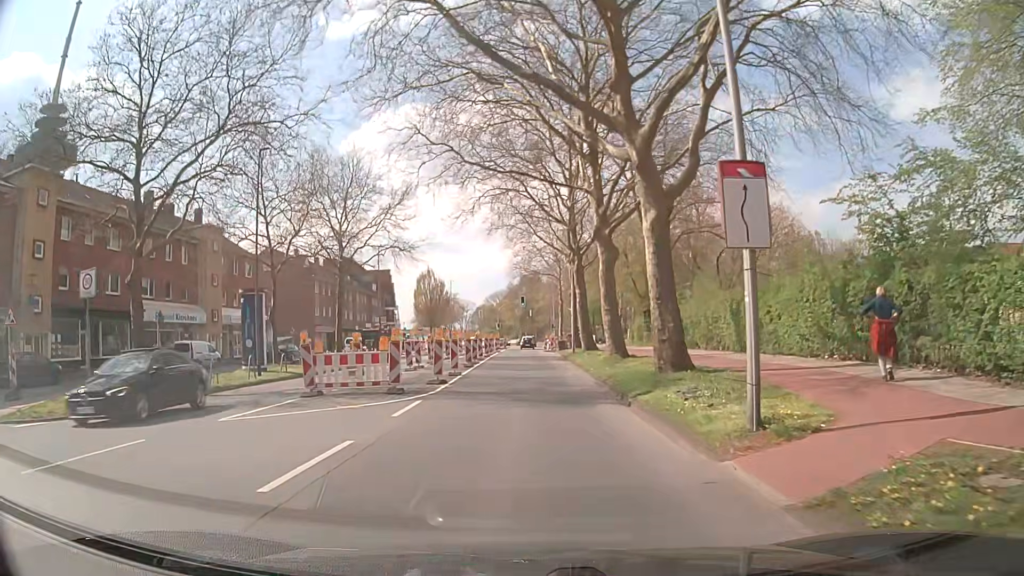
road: secondary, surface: asphalt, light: Day
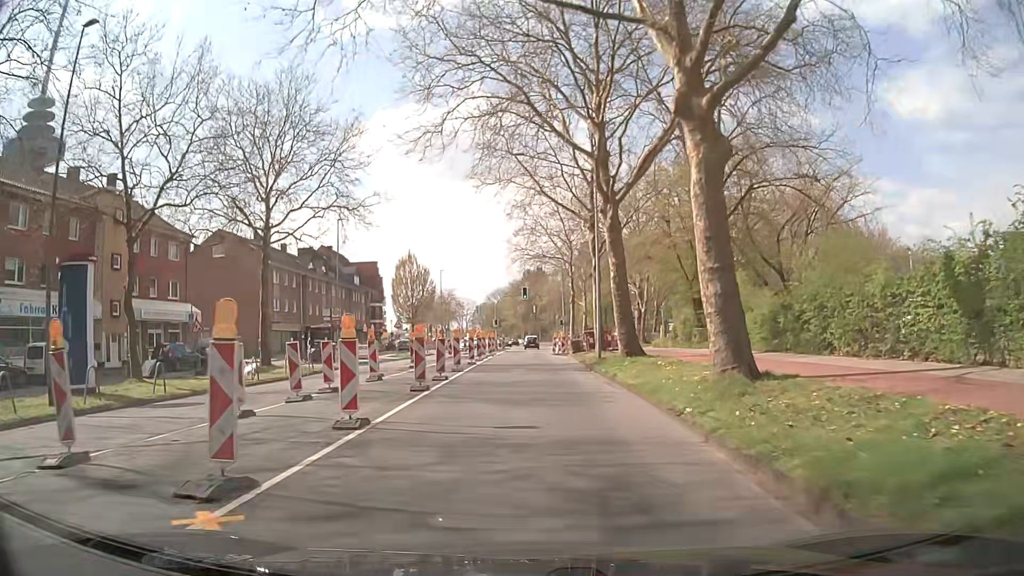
(+0.1, +15.1) m; 0°
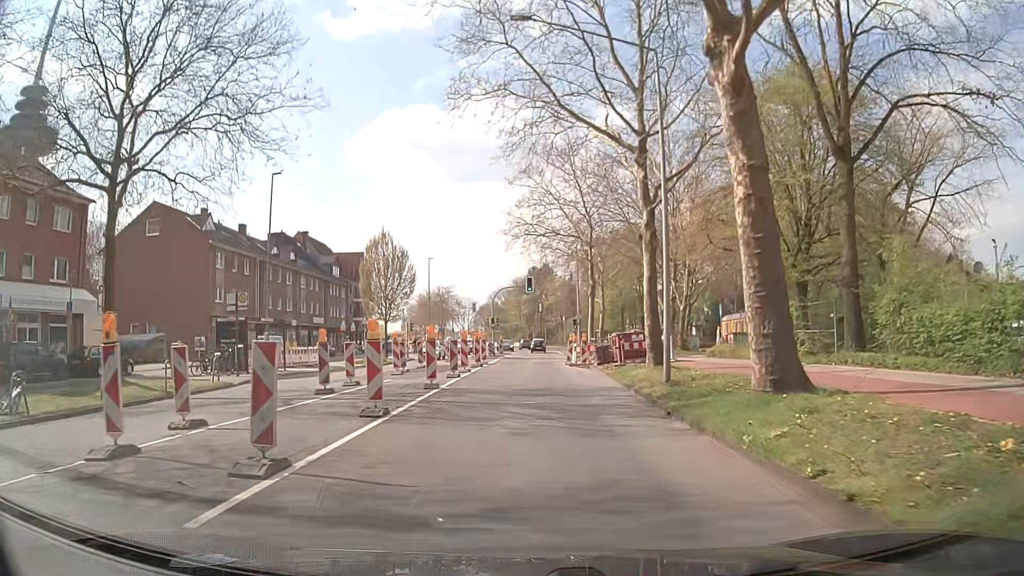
(-0.1, +14.5) m; 0°
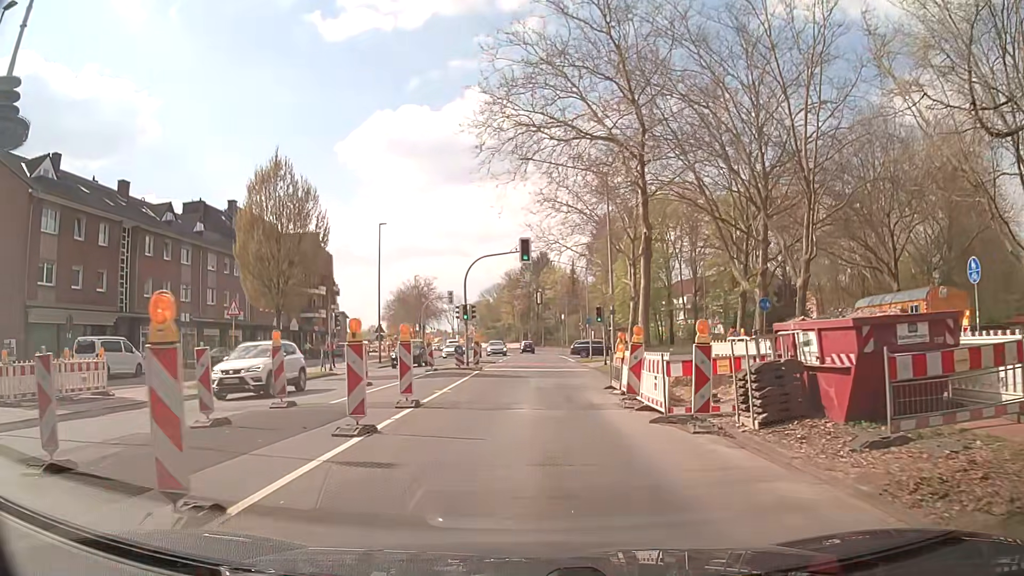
(-0.2, +22.7) m; 0°
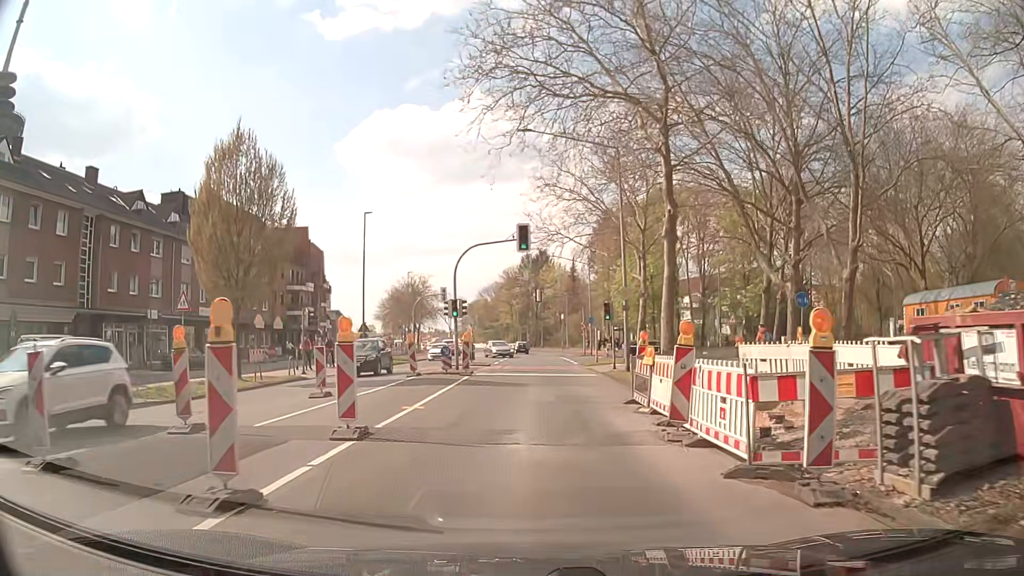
(0.0, +4.4) m; -1°
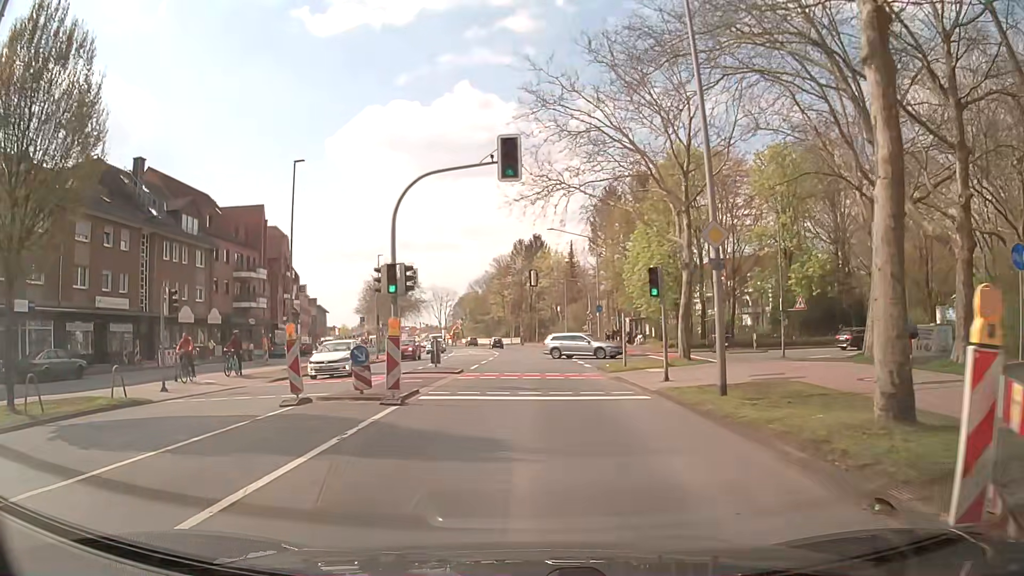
(+0.2, +13.3) m; +1°
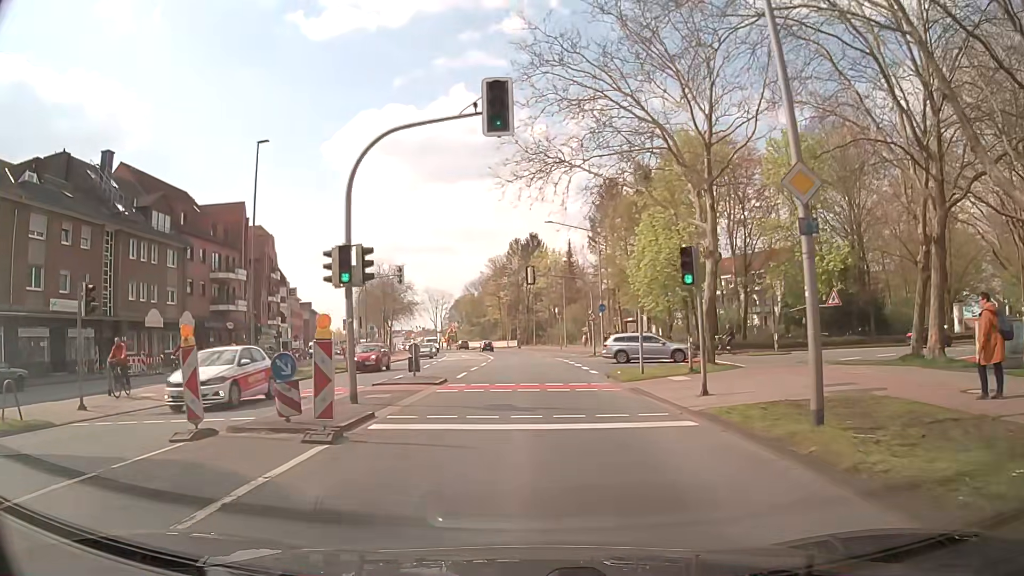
(+0.1, +4.4) m; +1°
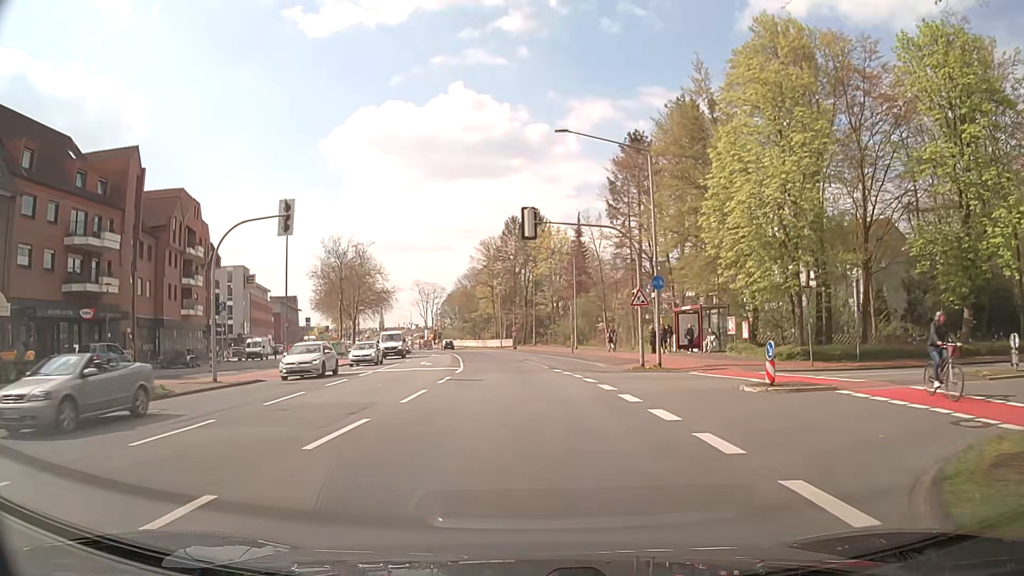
(+0.1, +21.9) m; -1°
(0, +10) (0, +20) (-1, +30) (-1, +40) (-2, +50) (-3, +60) (-5, +70) (-6, +80) (-8, +89) (-10, +99) m
